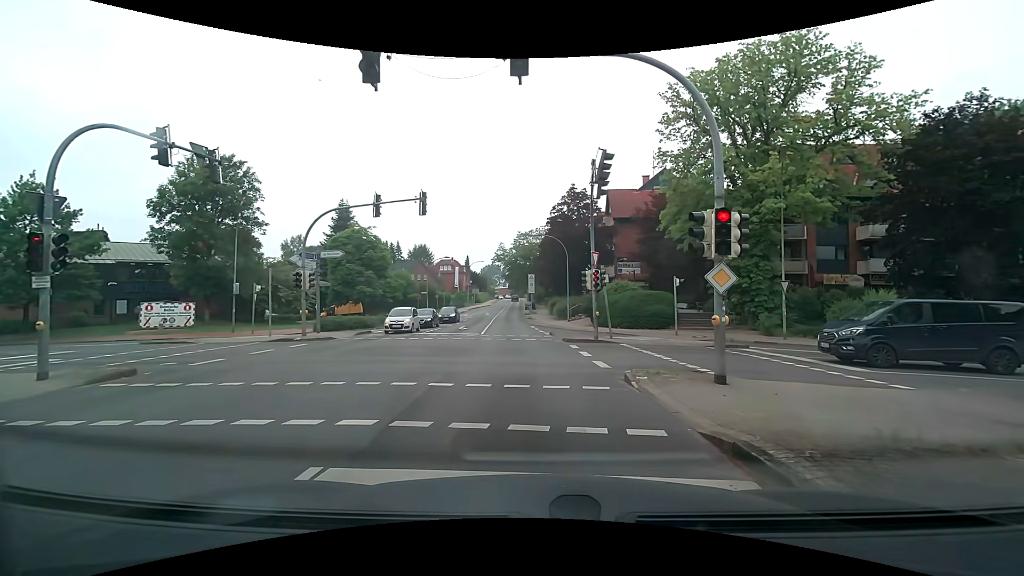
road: secondary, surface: asphalt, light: Day
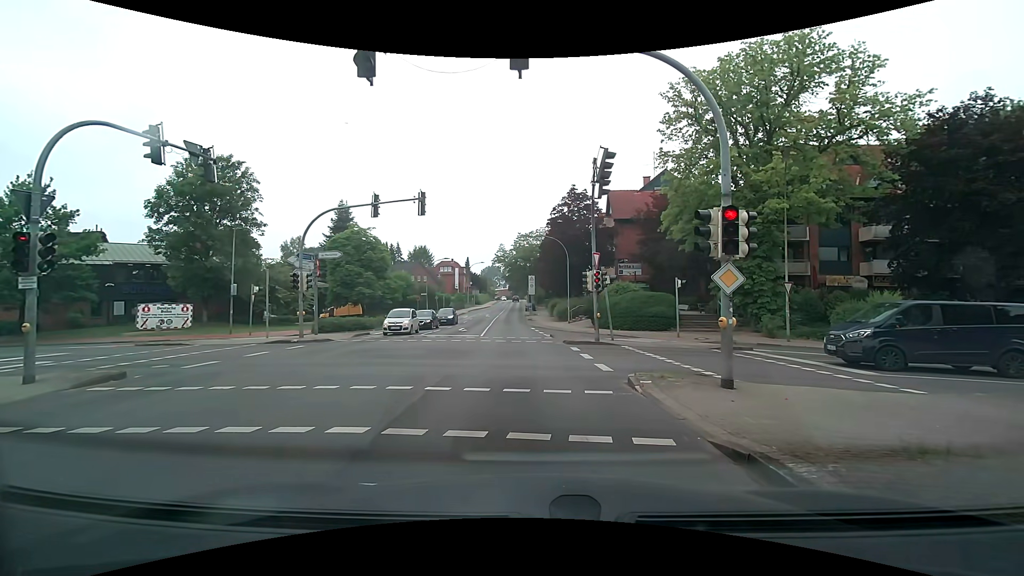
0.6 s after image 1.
(0.0, +0.3) m; 0°
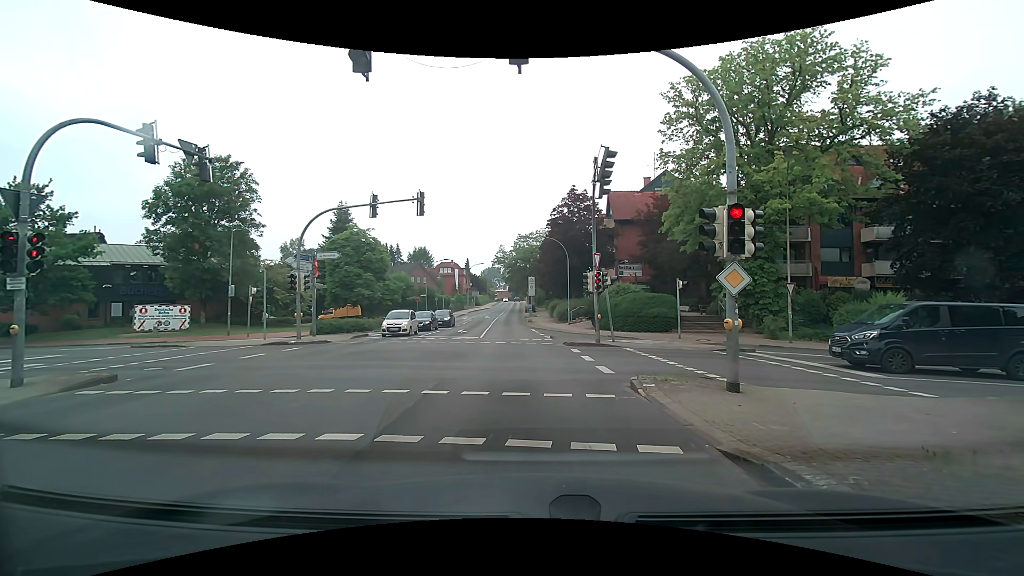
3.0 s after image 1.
(0.0, +0.3) m; 0°
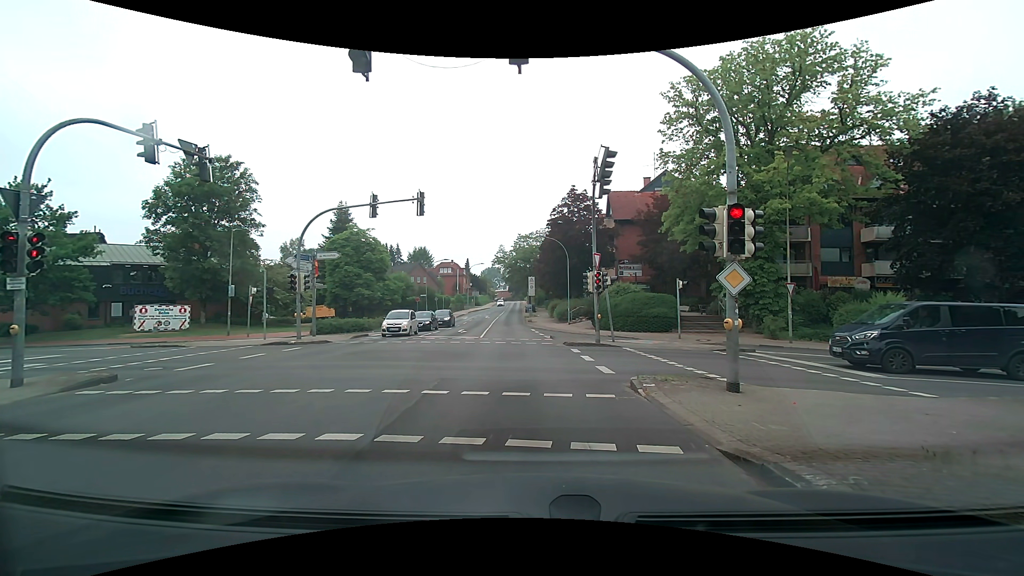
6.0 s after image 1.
(0.0, 0.0) m; 0°
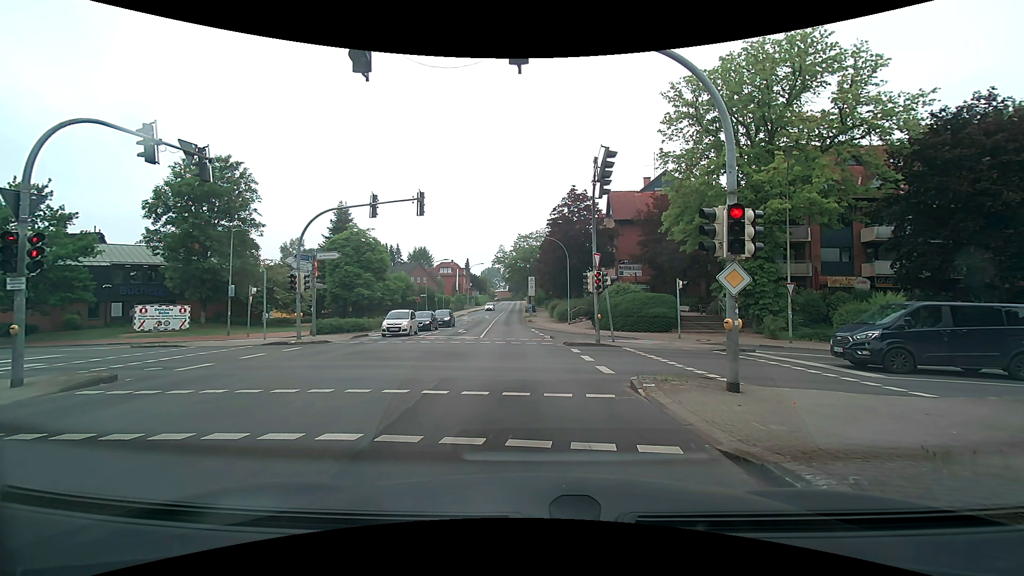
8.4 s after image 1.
(0.0, 0.0) m; 0°
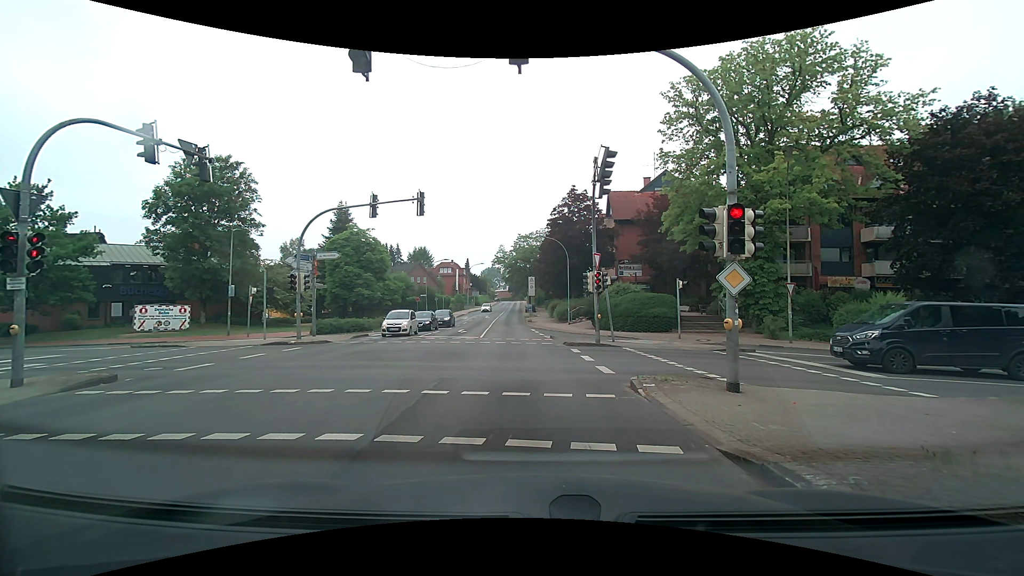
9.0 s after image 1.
(0.0, 0.0) m; 0°
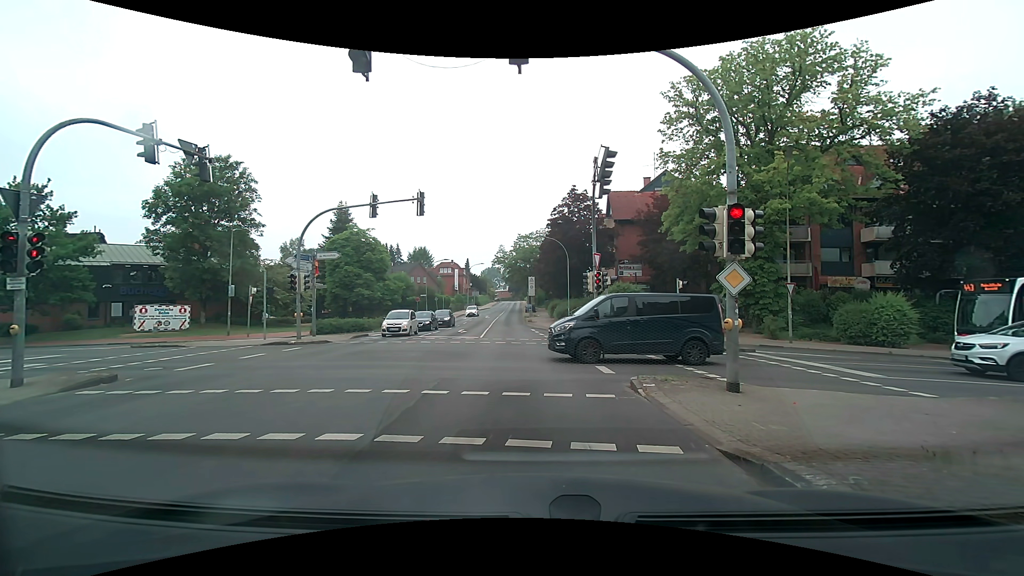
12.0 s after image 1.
(0.0, 0.0) m; 0°
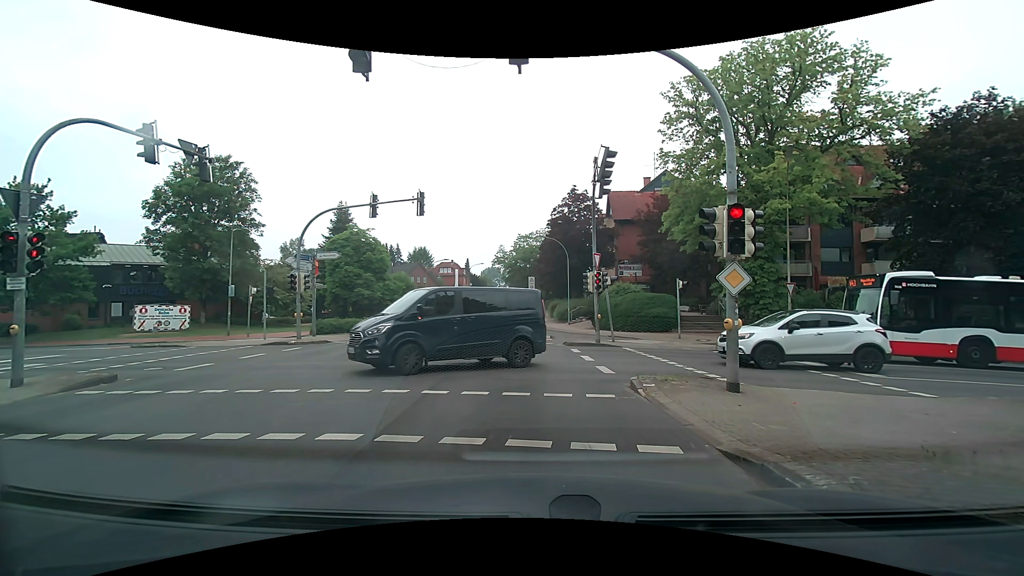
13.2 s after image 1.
(0.0, 0.0) m; 0°
(0, +10) (+1, +20) (0, +30) (0, +40) (0, +50) (-1, +60) (-1, +70) (0, +80) (0, +90) (0, +100) m
